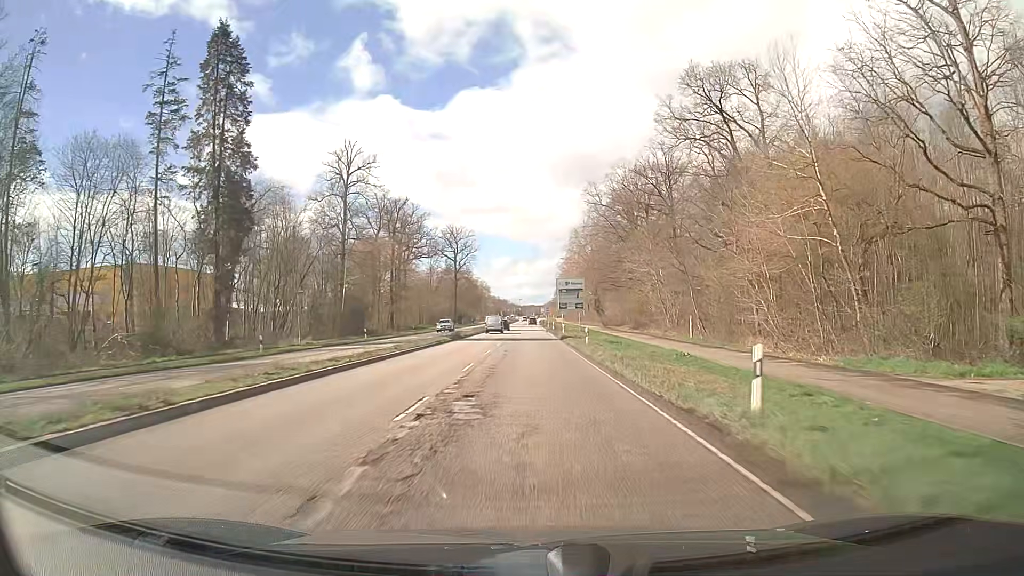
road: primary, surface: asphalt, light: Day
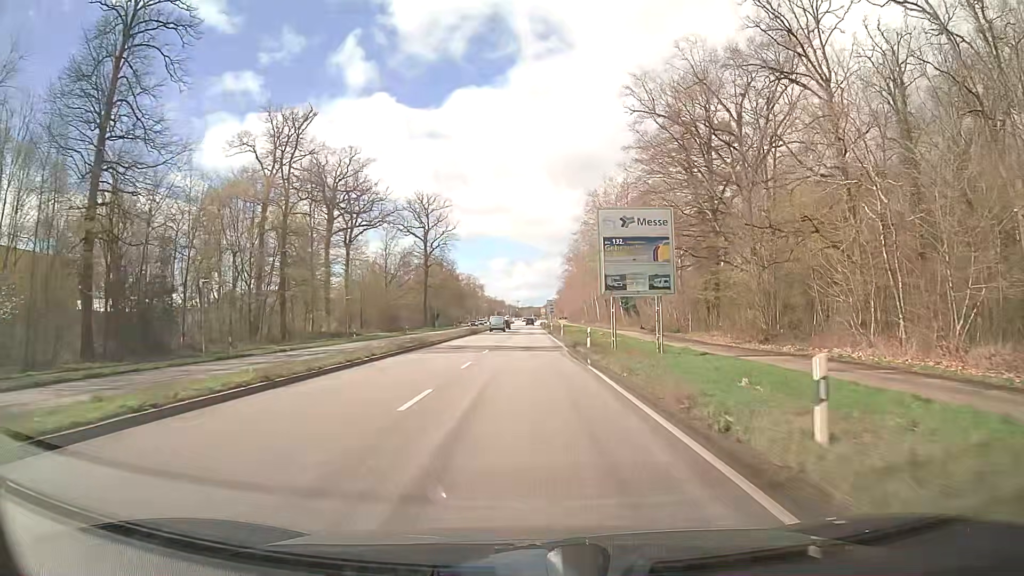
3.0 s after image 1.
(+0.1, +53.1) m; 0°
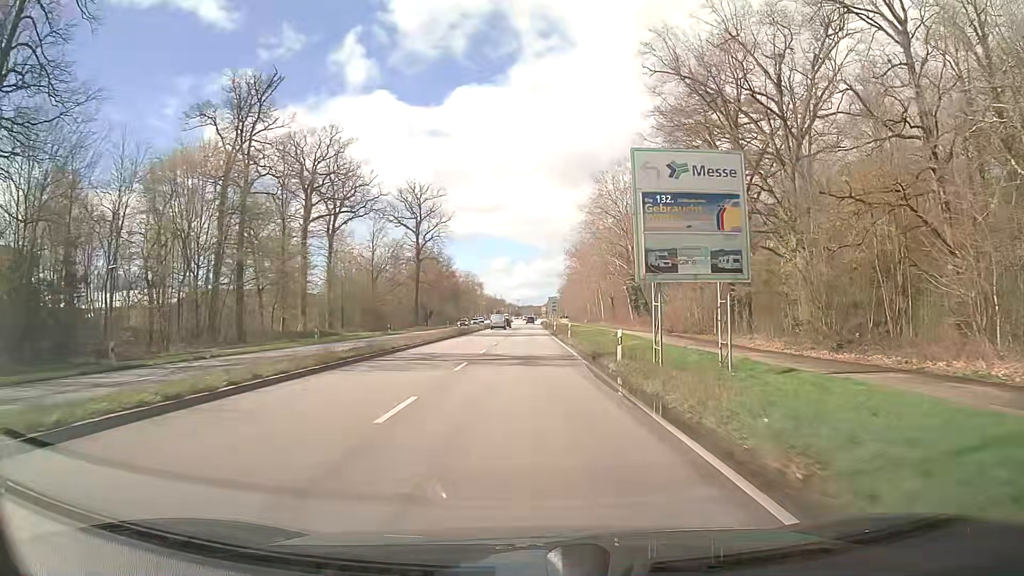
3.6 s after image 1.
(0.0, +10.7) m; 0°
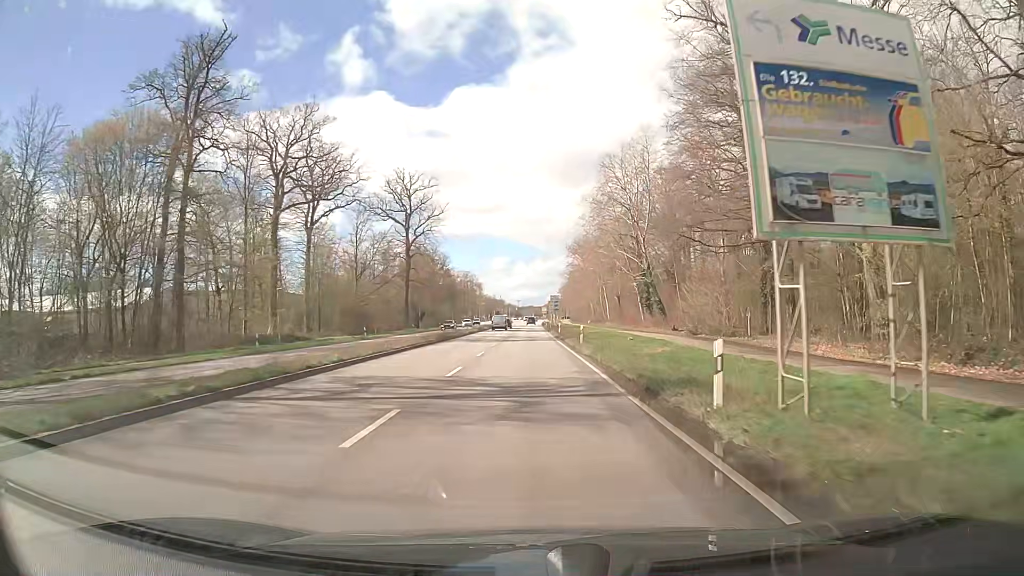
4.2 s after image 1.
(0.0, +10.7) m; 0°
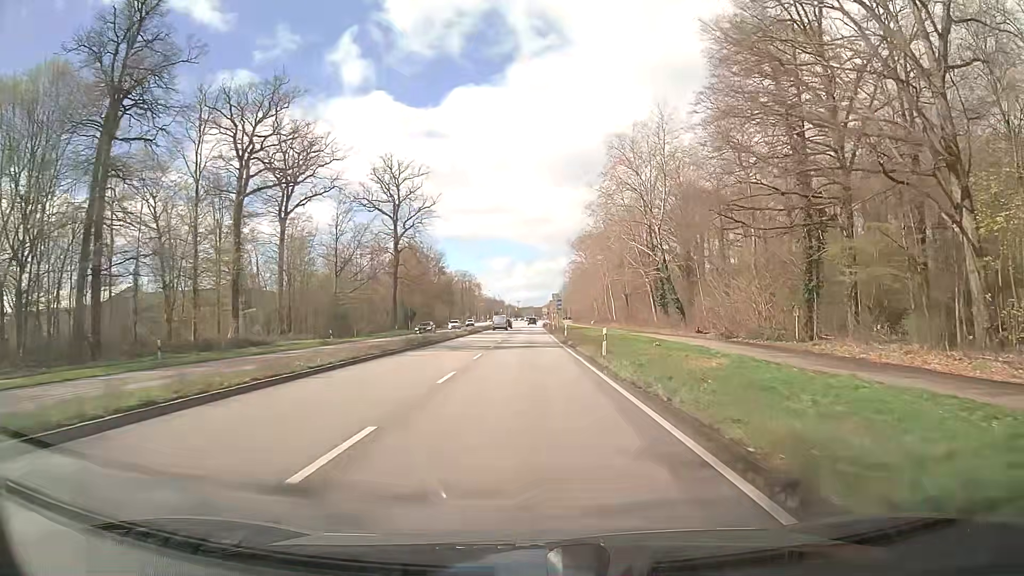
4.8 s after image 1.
(0.0, +10.7) m; 0°
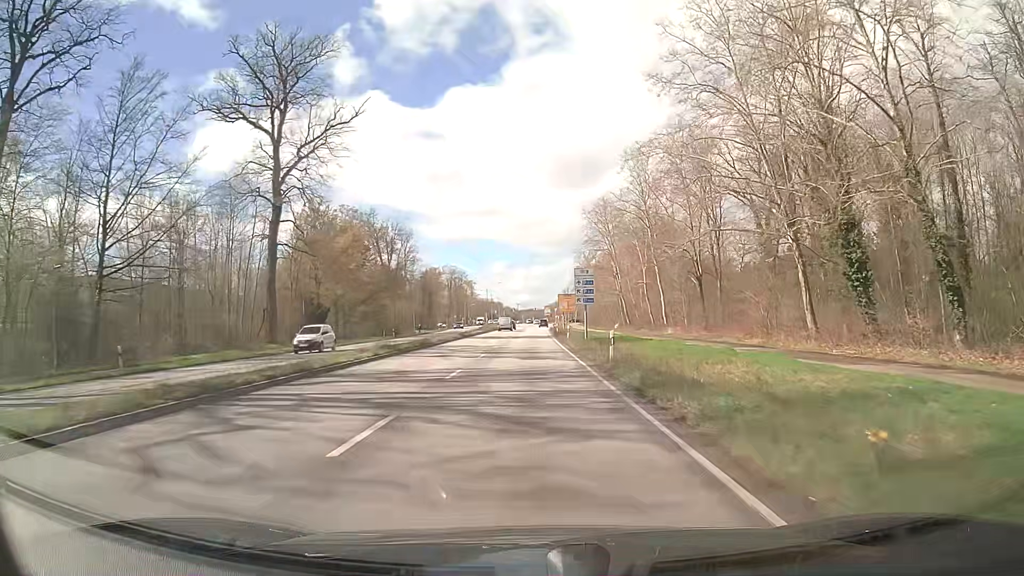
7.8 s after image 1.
(+0.1, +53.5) m; 0°
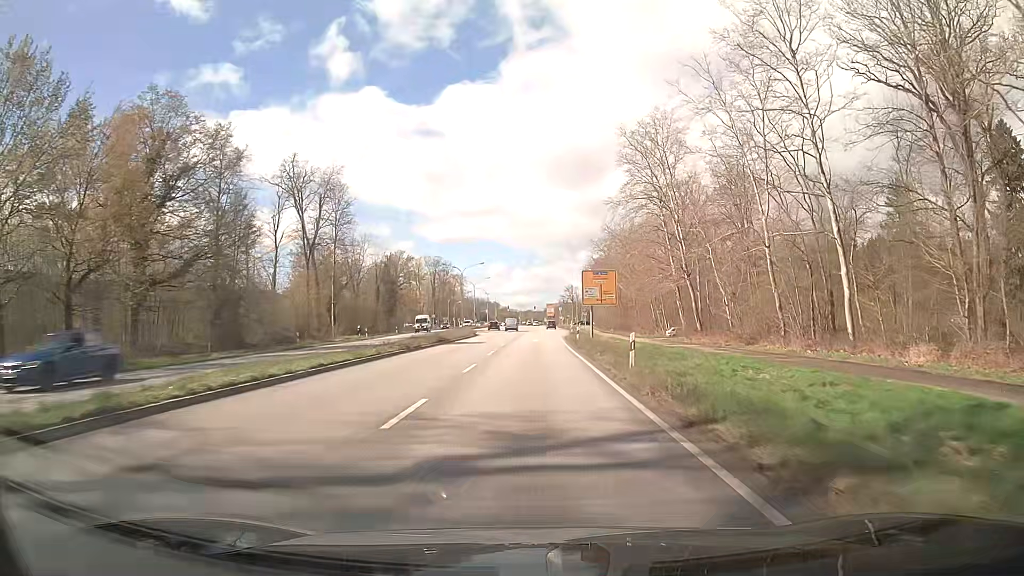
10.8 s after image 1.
(-0.1, +53.3) m; 0°
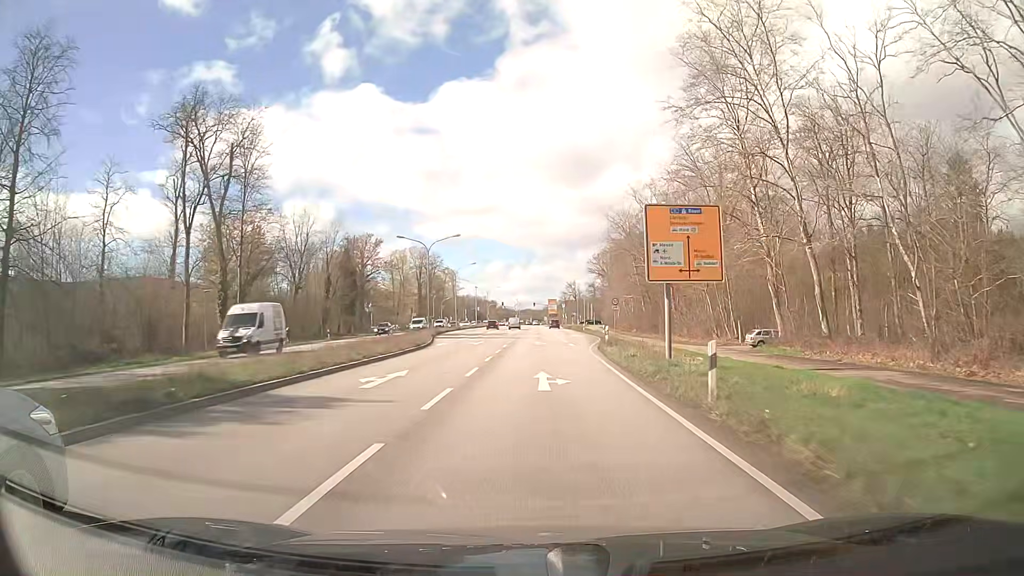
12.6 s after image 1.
(0.0, +31.9) m; 0°
(0, +10) (0, +20) (0, +30) (0, +40) (0, +50) (0, +60) (0, +70) (0, +80) (+1, +90) (+1, +100) m
